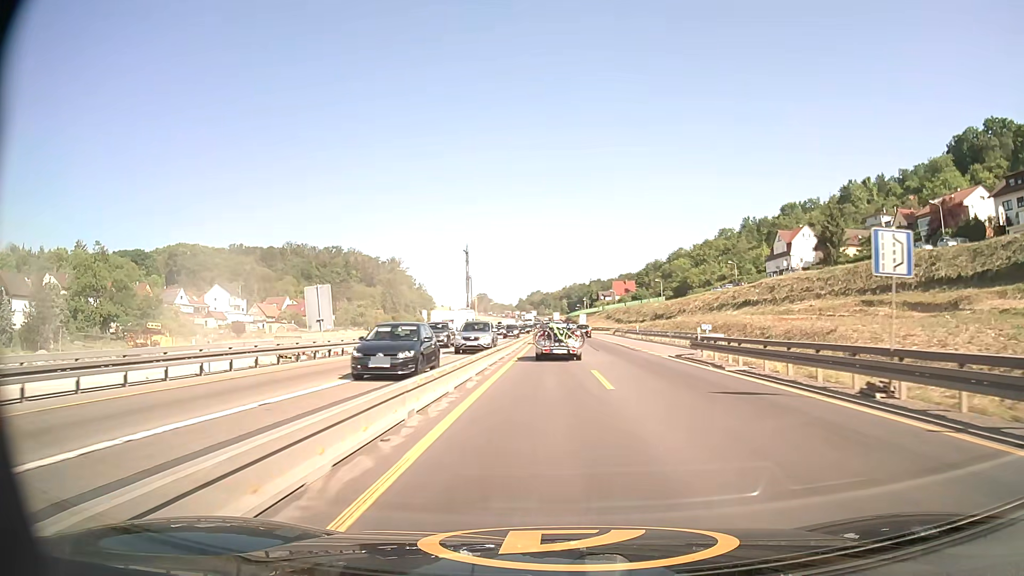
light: Day
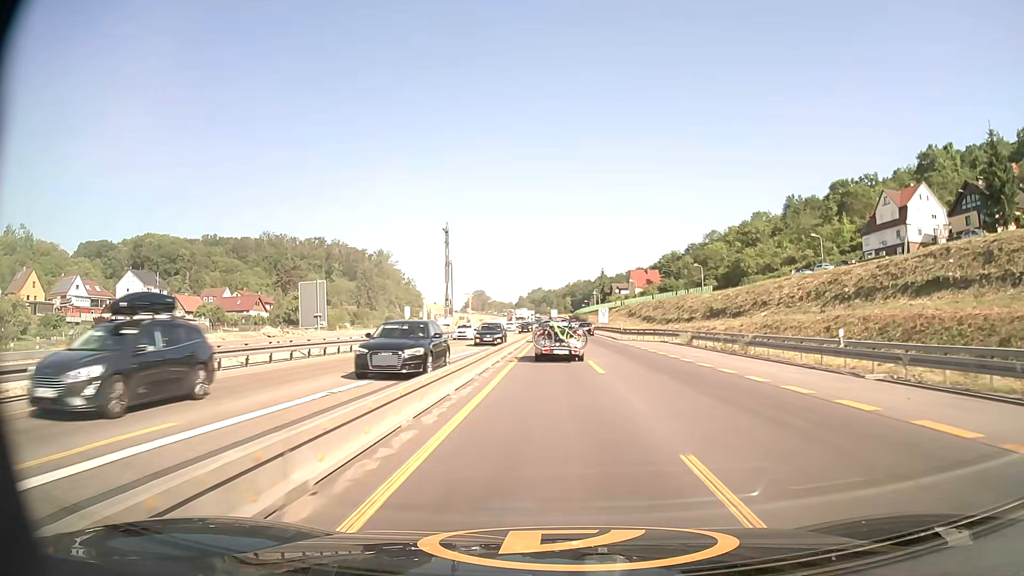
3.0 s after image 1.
(-0.2, +49.4) m; 0°
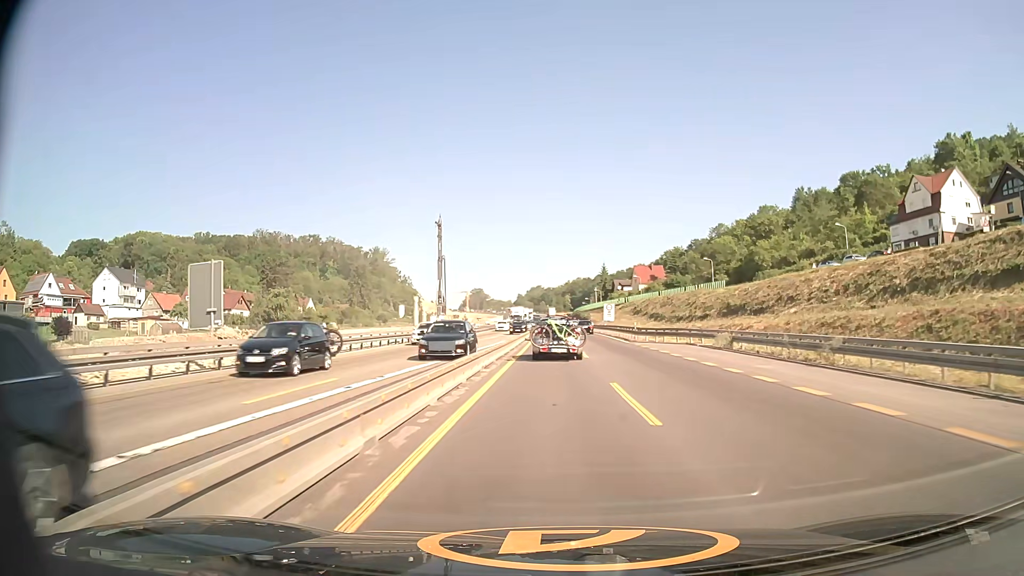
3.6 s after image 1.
(0.0, +10.0) m; 0°
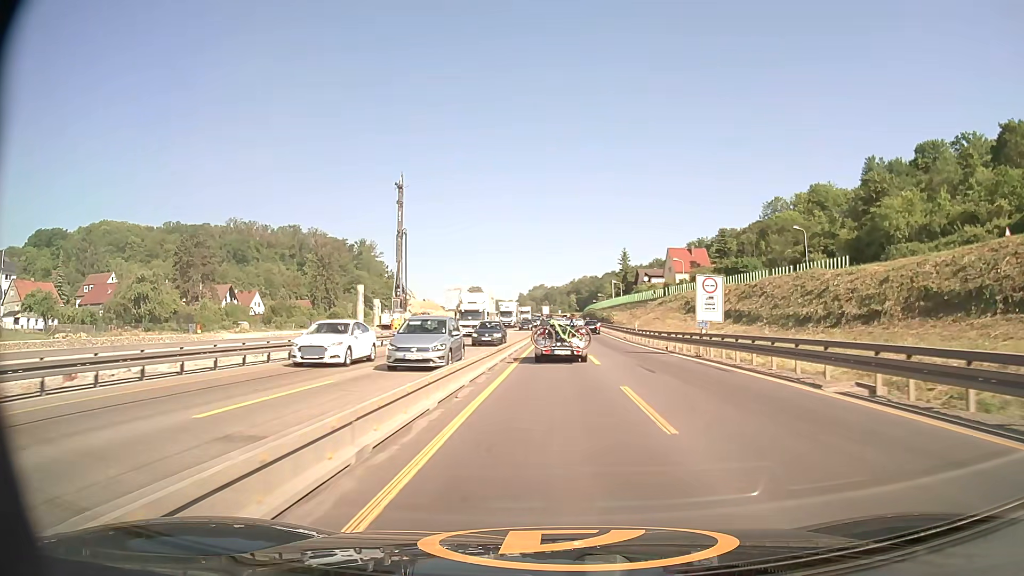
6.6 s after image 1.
(-0.1, +48.6) m; 0°
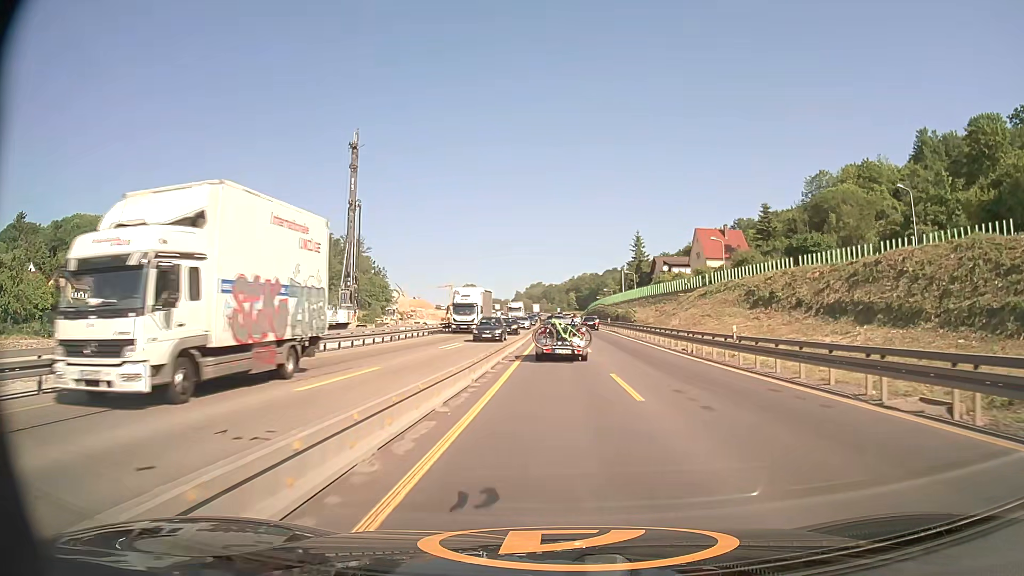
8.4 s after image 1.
(0.0, +28.1) m; 0°
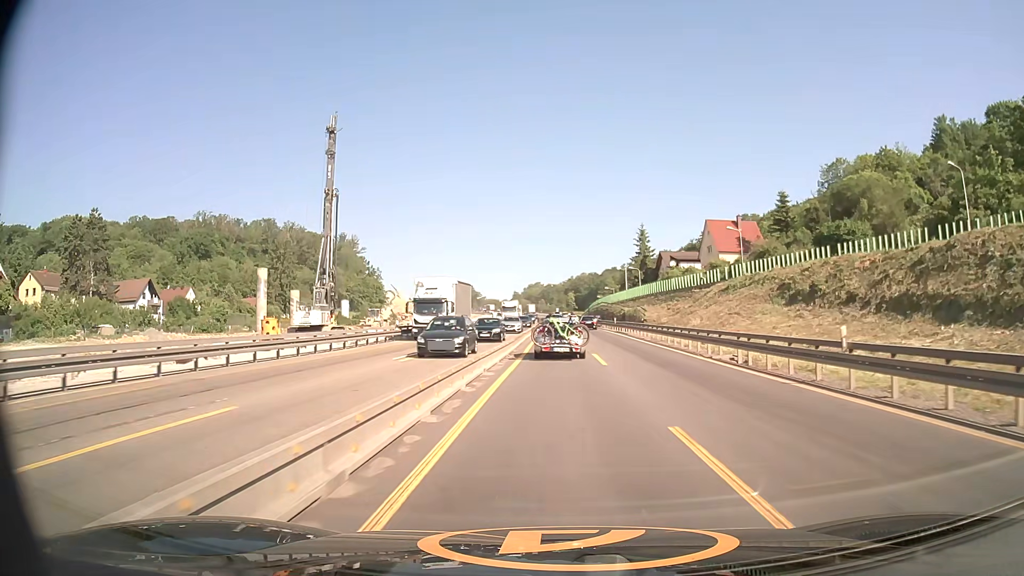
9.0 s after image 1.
(0.0, +9.2) m; 0°
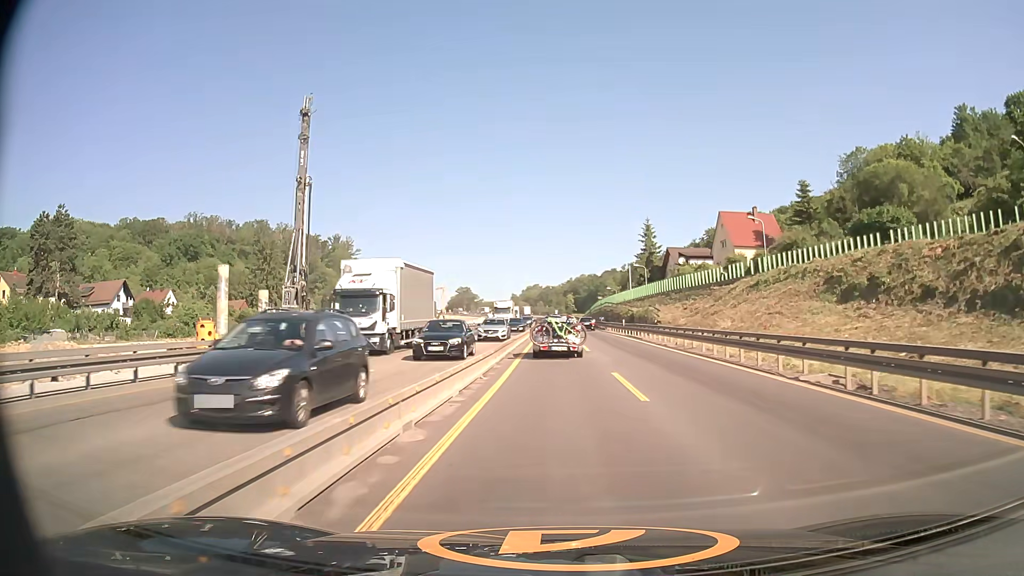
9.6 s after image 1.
(0.0, +9.1) m; 0°
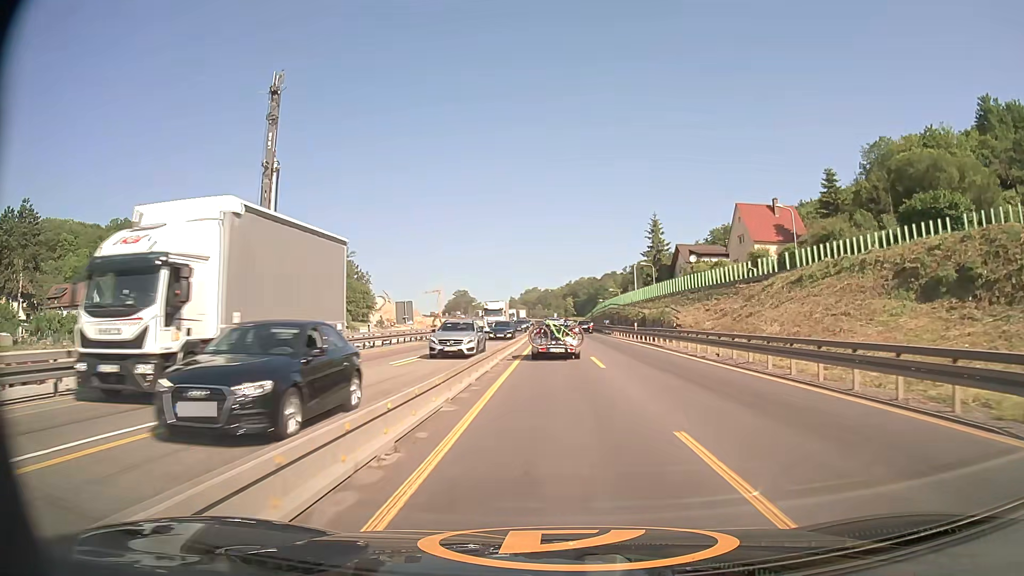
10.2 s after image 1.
(0.0, +9.2) m; 0°
(0, +10) (0, +20) (0, +30) (0, +40) (0, +50) (0, +60) (0, +70) (0, +80) (0, +90) (0, +100) m
